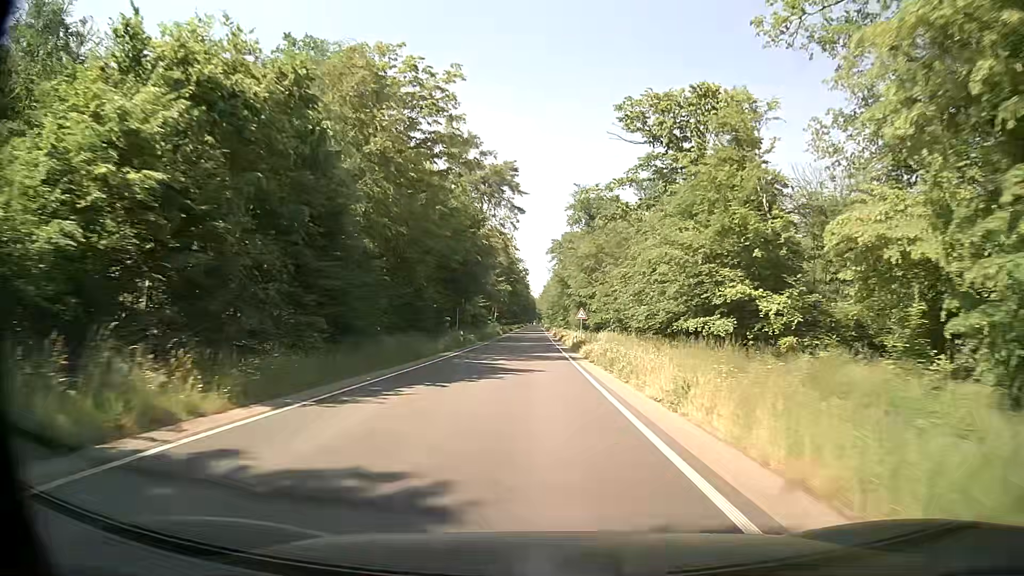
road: secondary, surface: asphalt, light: Day
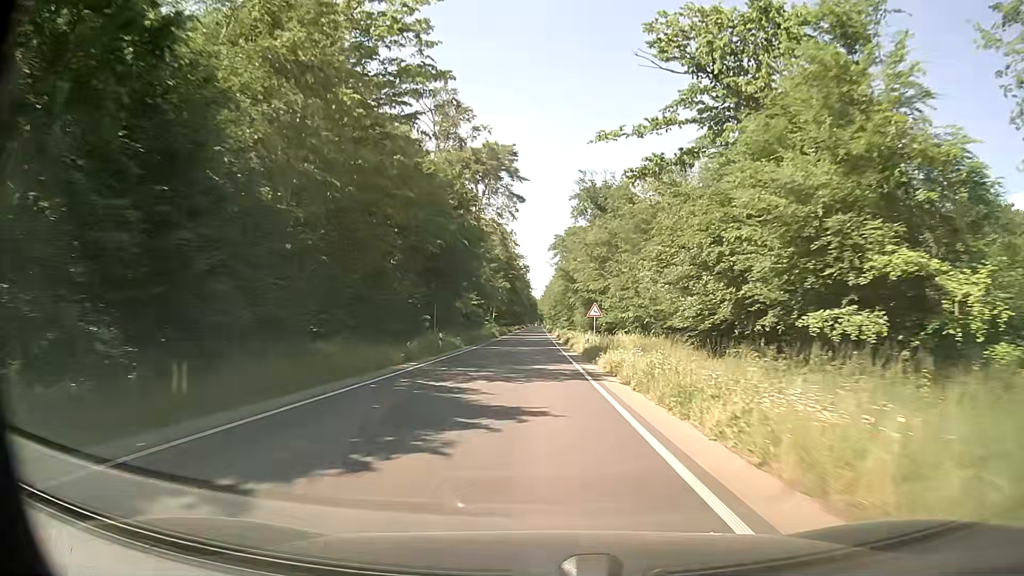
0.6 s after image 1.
(0.0, +10.8) m; 0°
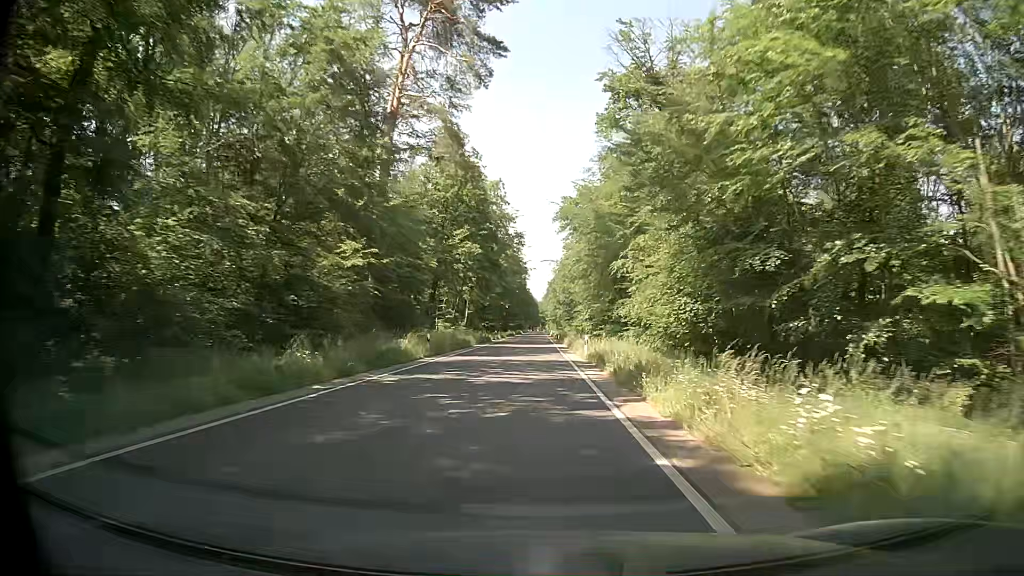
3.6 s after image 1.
(-0.5, +54.2) m; 0°
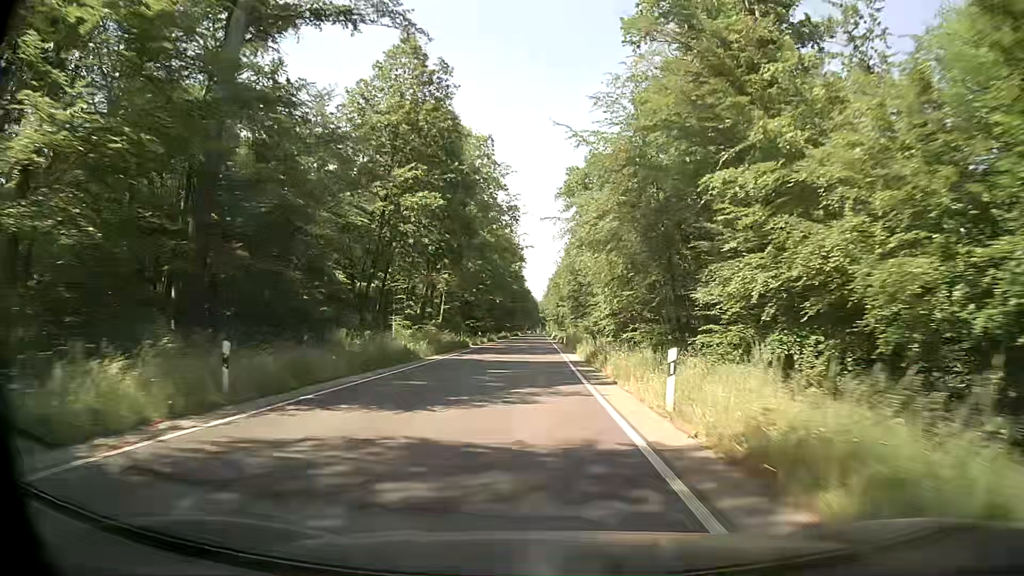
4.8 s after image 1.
(-0.1, +21.7) m; 0°
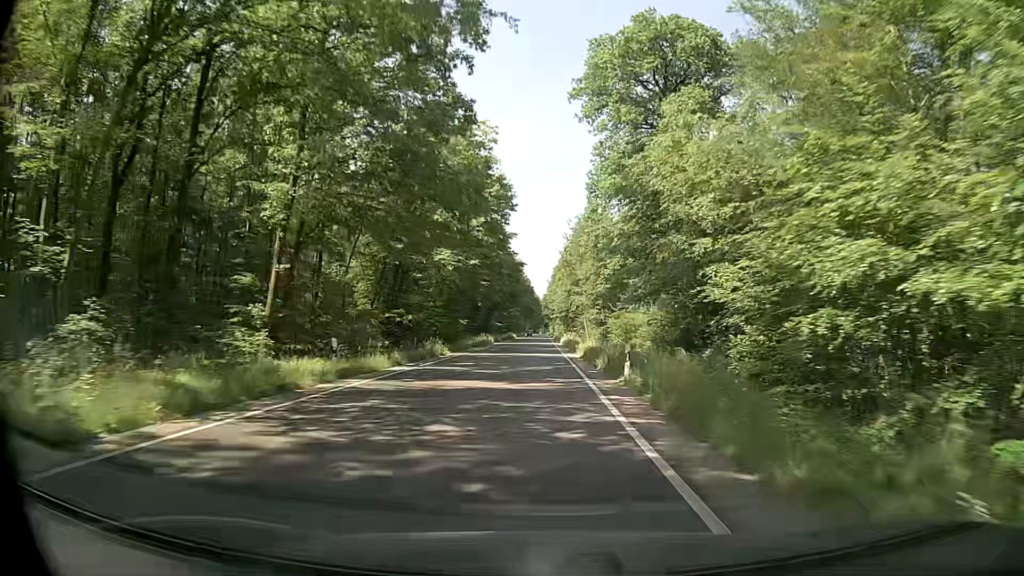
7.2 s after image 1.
(-0.5, +43.6) m; -1°
(0, +10) (0, +20) (0, +30) (0, +40) (0, +50) (0, +60) (0, +70) (0, +80) (0, +90) (0, +100) m
